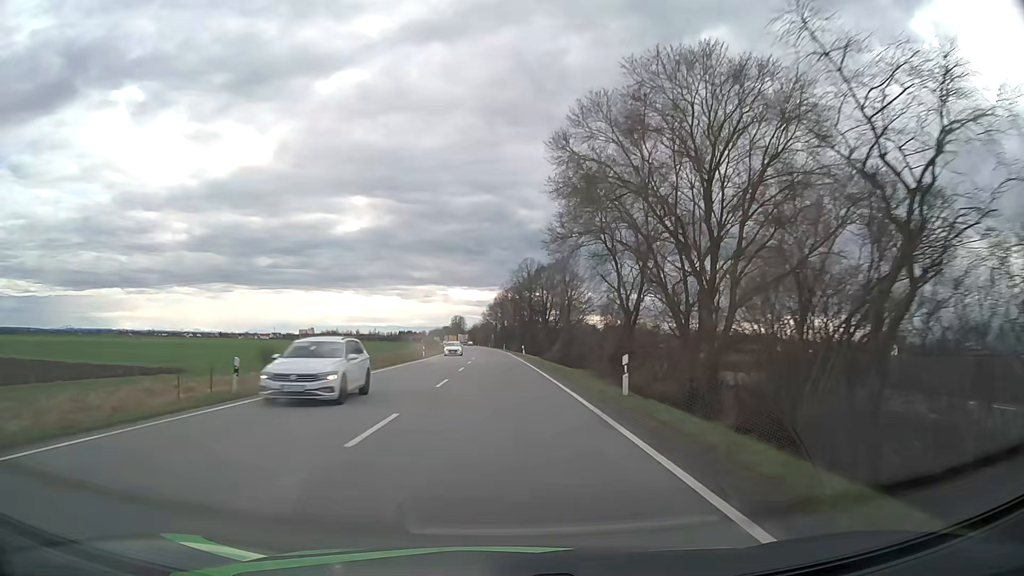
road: primary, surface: asphalt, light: Day
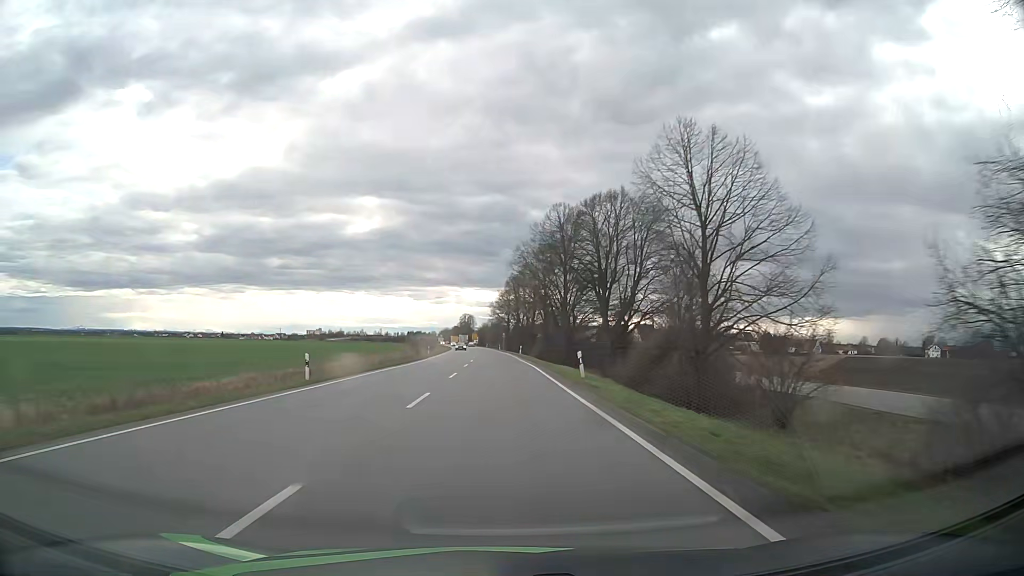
(-0.4, +42.3) m; -1°
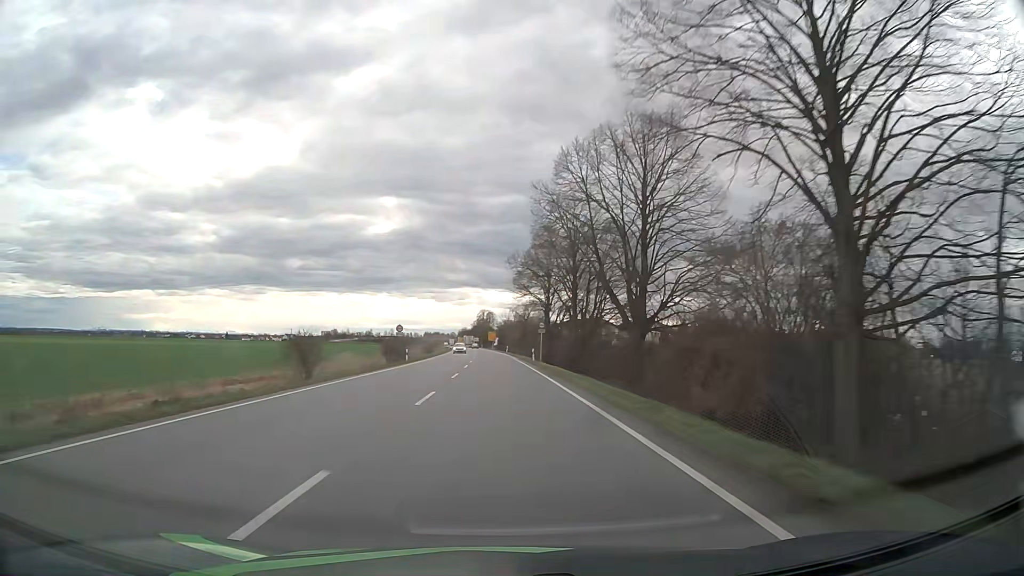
(-1.3, +70.8) m; -2°
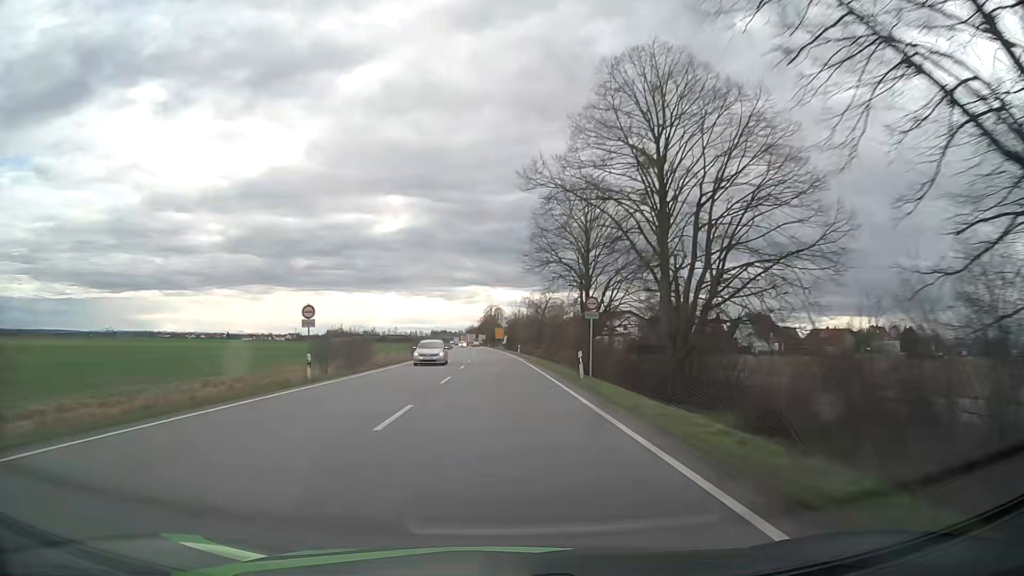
(-0.3, +28.4) m; -1°
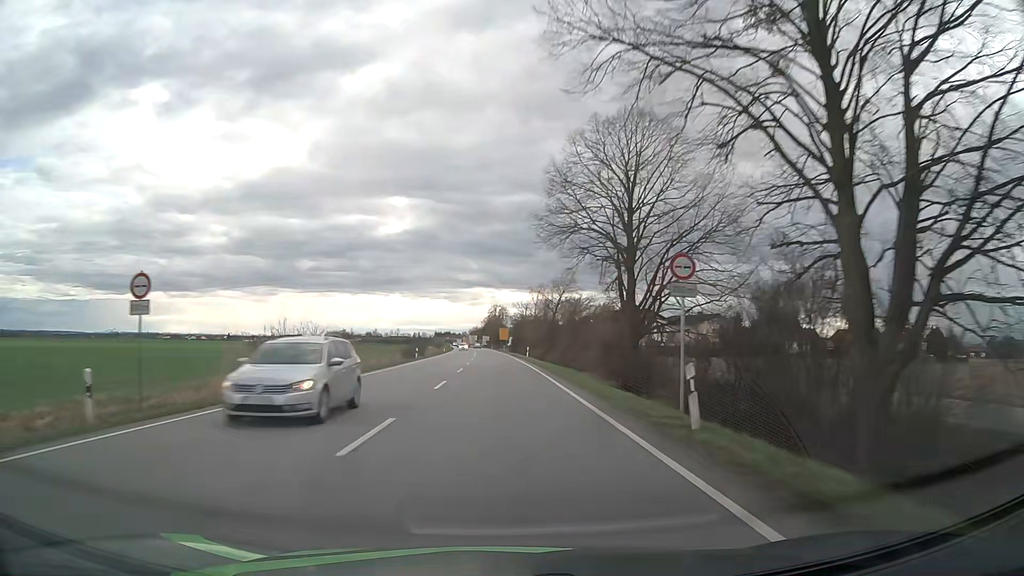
(-0.1, +14.2) m; 0°
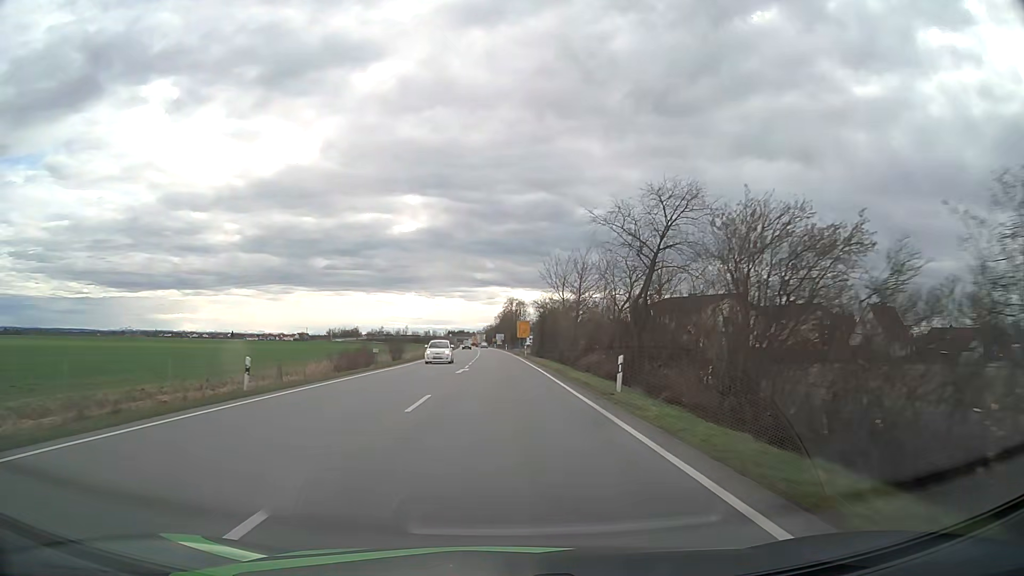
(-0.6, +42.6) m; -1°
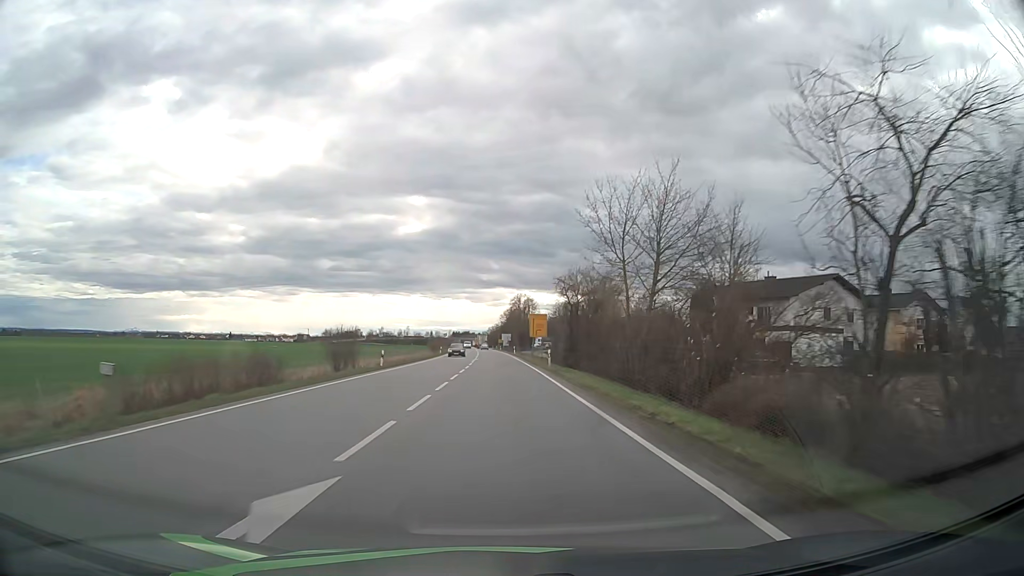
(-0.1, +28.4) m; -1°
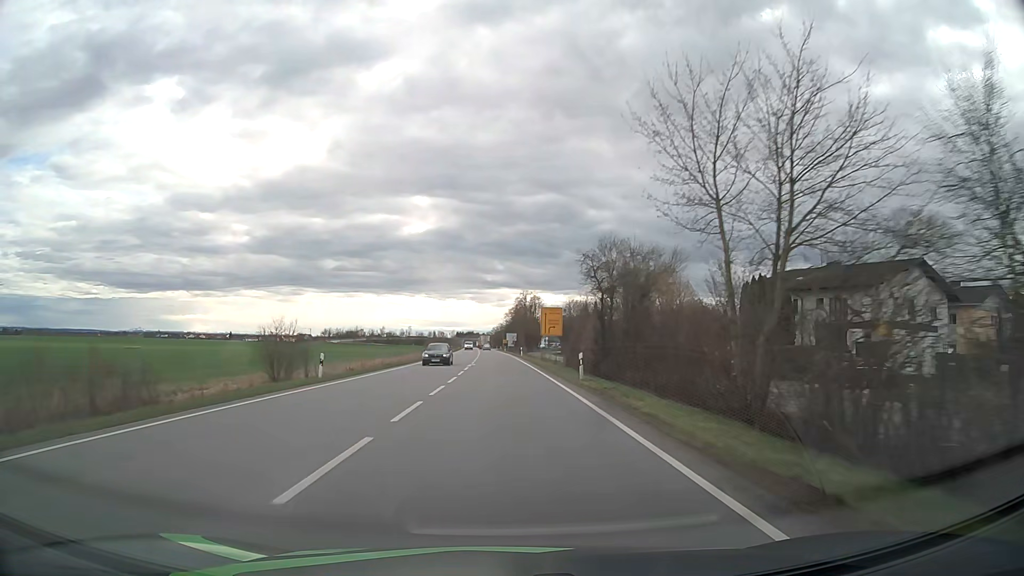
(0.0, +14.2) m; 0°
(0, +10) (0, +20) (0, +30) (0, +40) (-1, +50) (-1, +60) (-1, +70) (-1, +80) (-2, +90) (-2, +100) m
